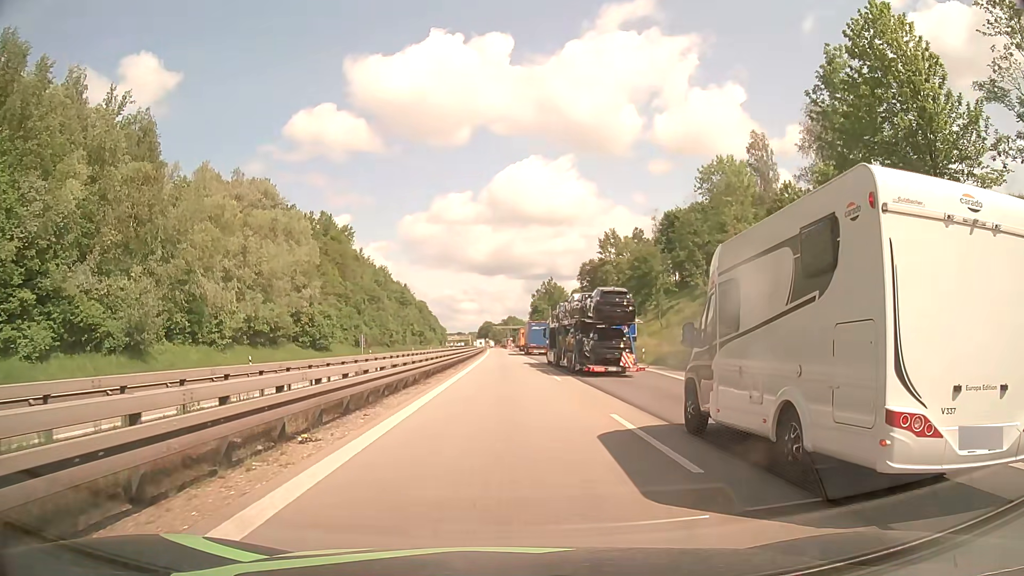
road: motorway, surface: asphalt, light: Day
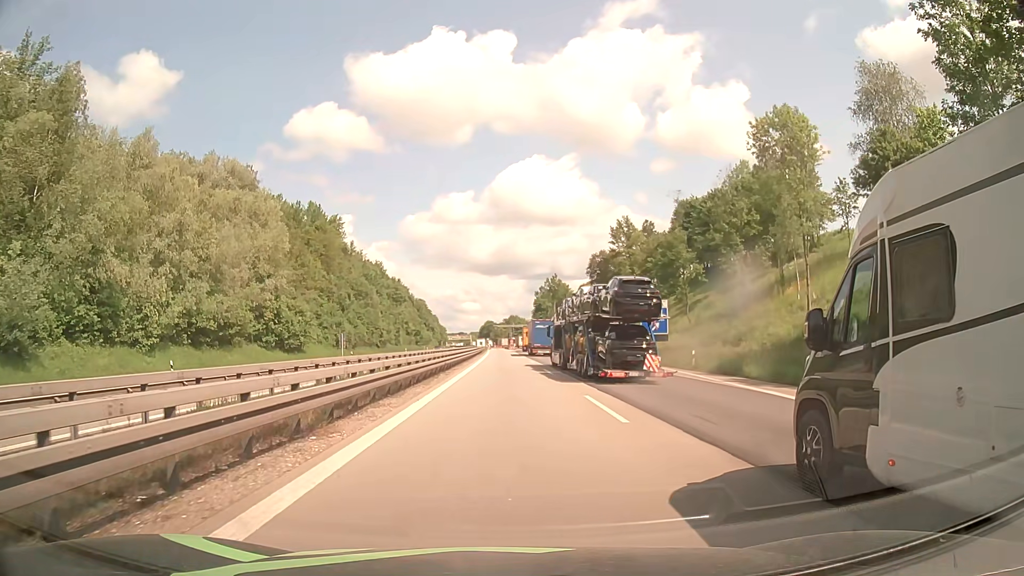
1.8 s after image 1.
(0.0, +13.5) m; 0°
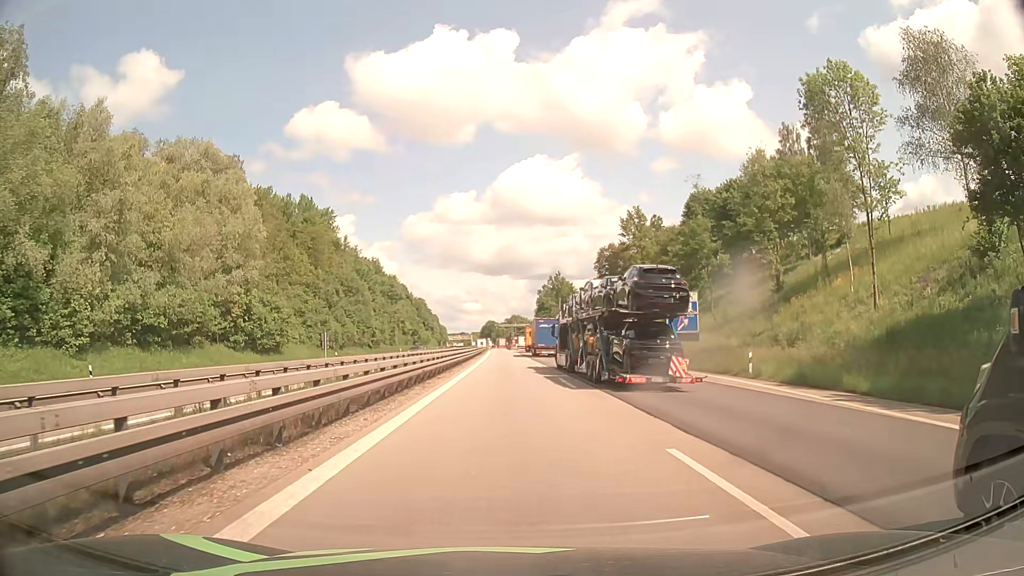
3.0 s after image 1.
(-0.1, +9.0) m; -1°
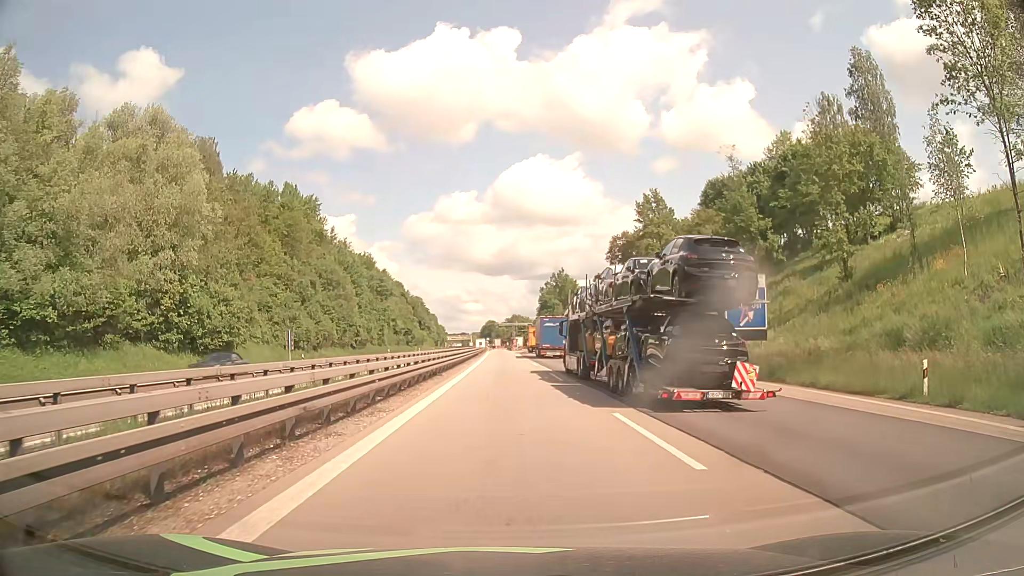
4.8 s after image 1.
(0.0, +13.5) m; 0°
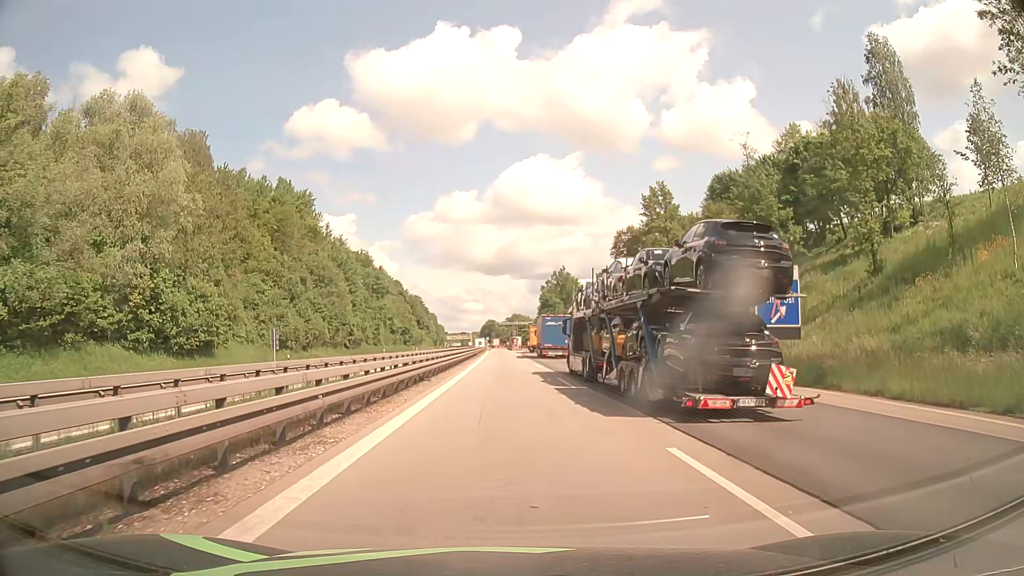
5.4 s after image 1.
(0.0, +4.5) m; 0°
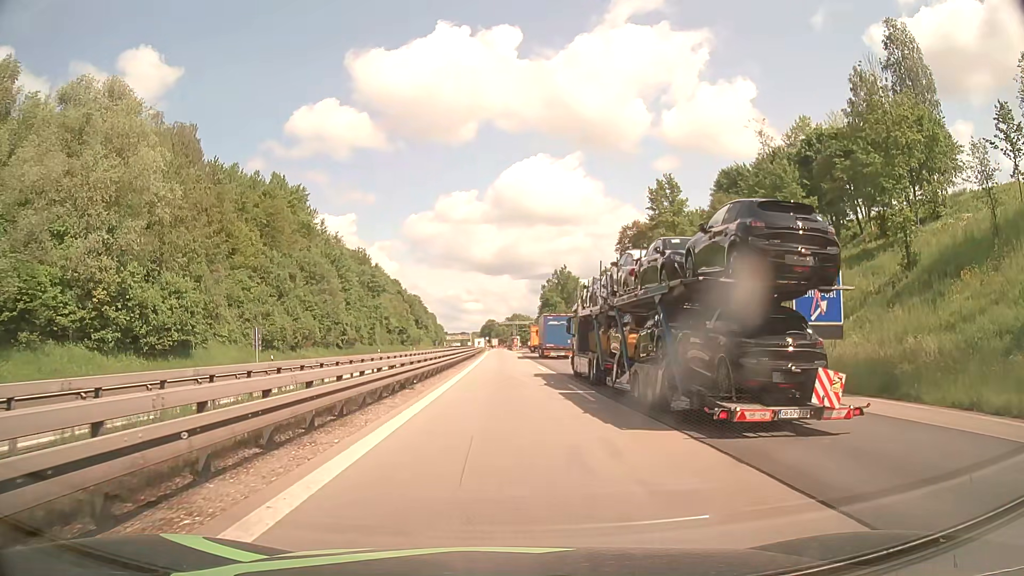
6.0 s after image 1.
(0.0, +4.5) m; -1°
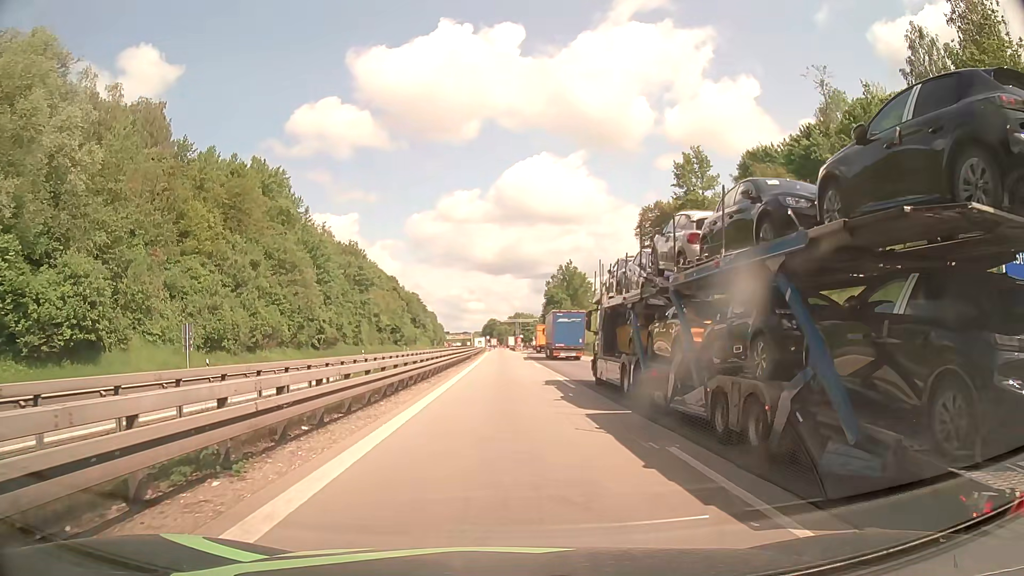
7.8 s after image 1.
(+0.1, +13.5) m; 0°
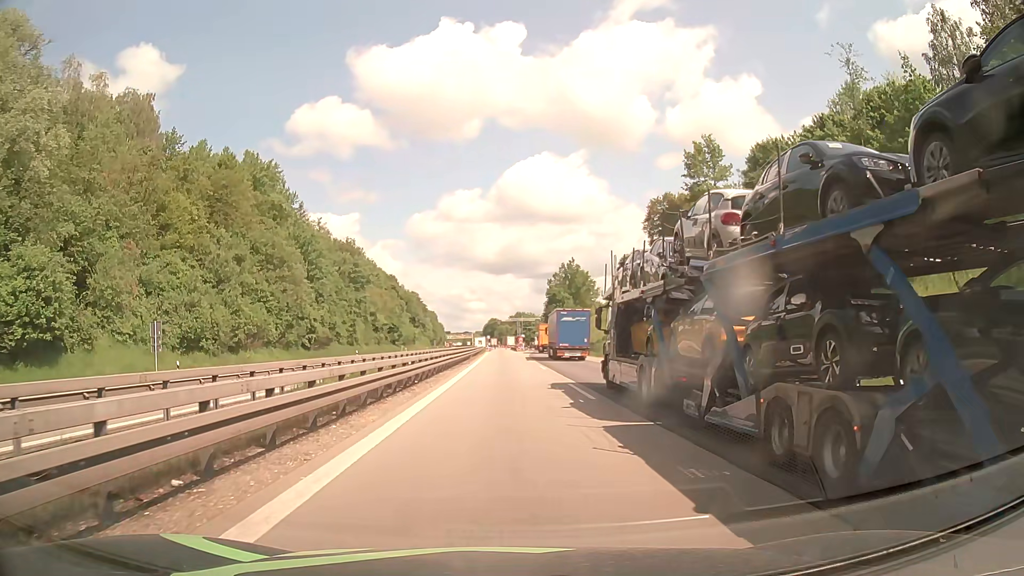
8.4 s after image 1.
(0.0, +4.5) m; 0°
(0, +10) (0, +20) (0, +30) (0, +40) (0, +50) (-1, +60) (-1, +70) (-1, +80) (-1, +90) (-1, +100) m
